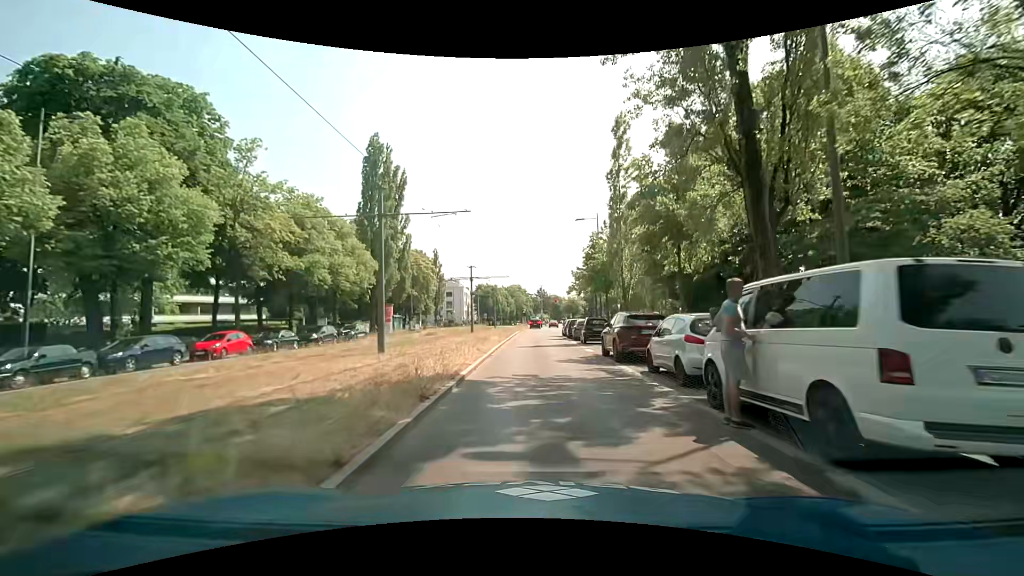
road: secondary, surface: asphalt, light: Day
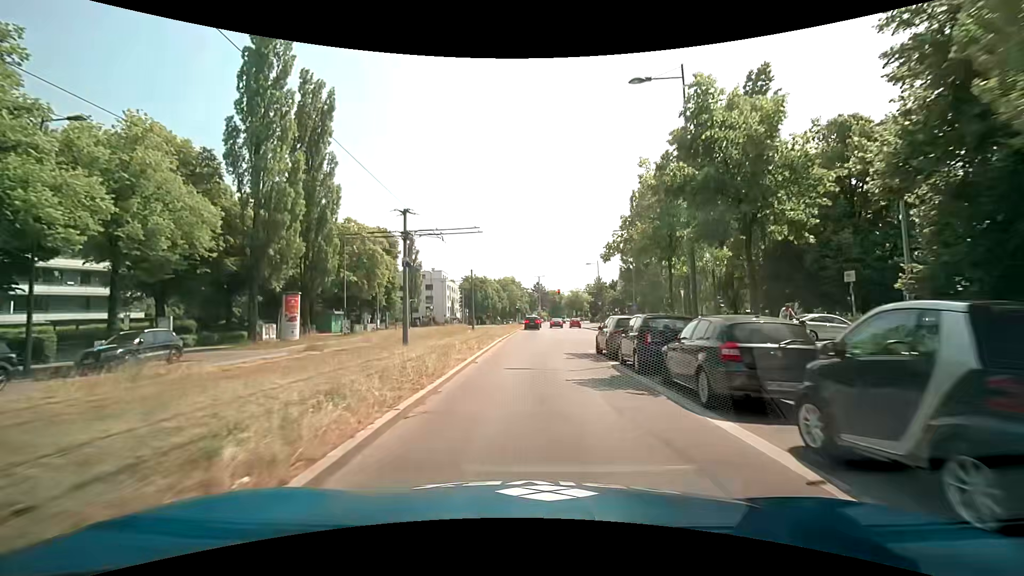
(+0.1, +25.7) m; 0°
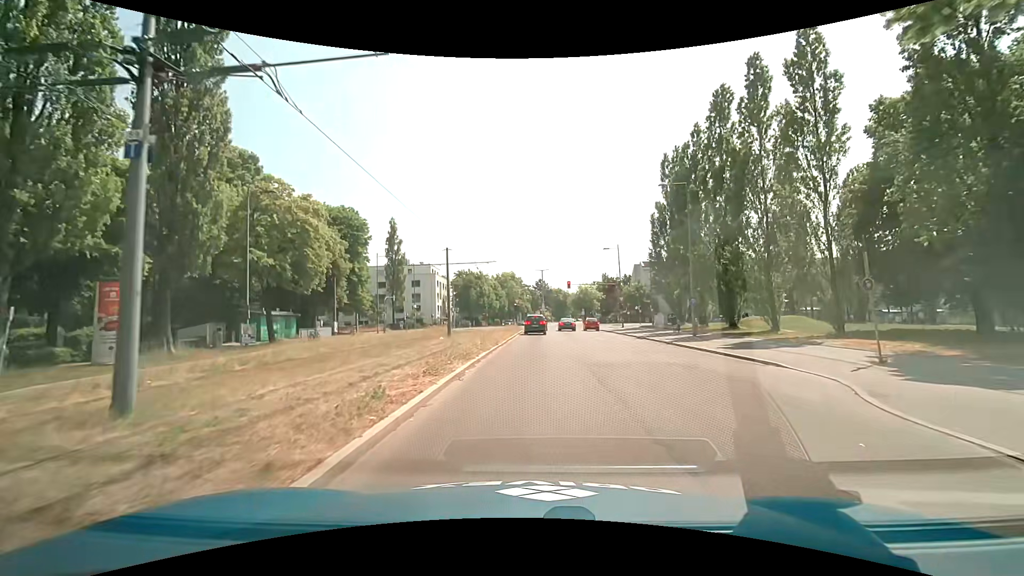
(-0.1, +17.5) m; 0°
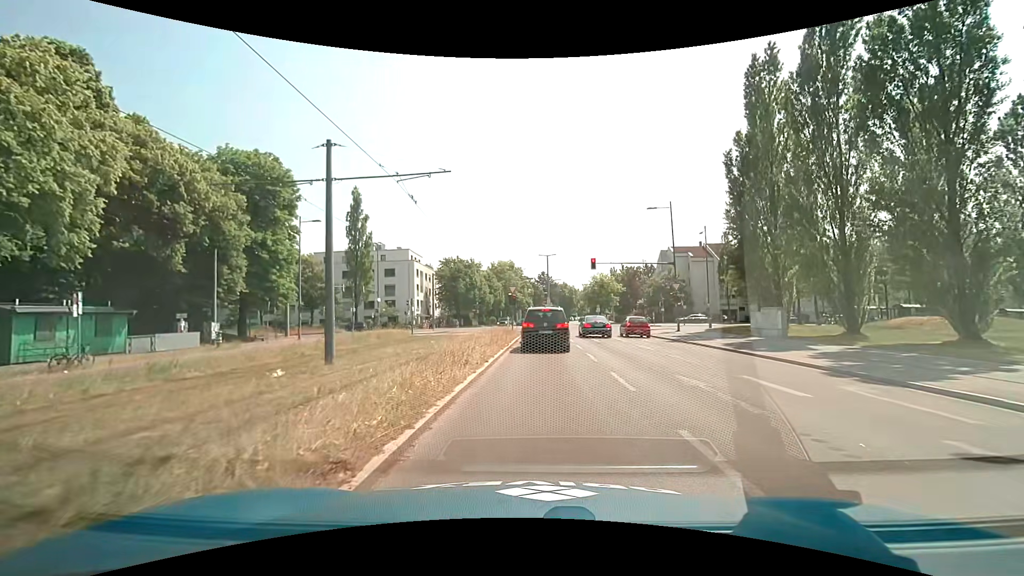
(-0.4, +22.8) m; -1°
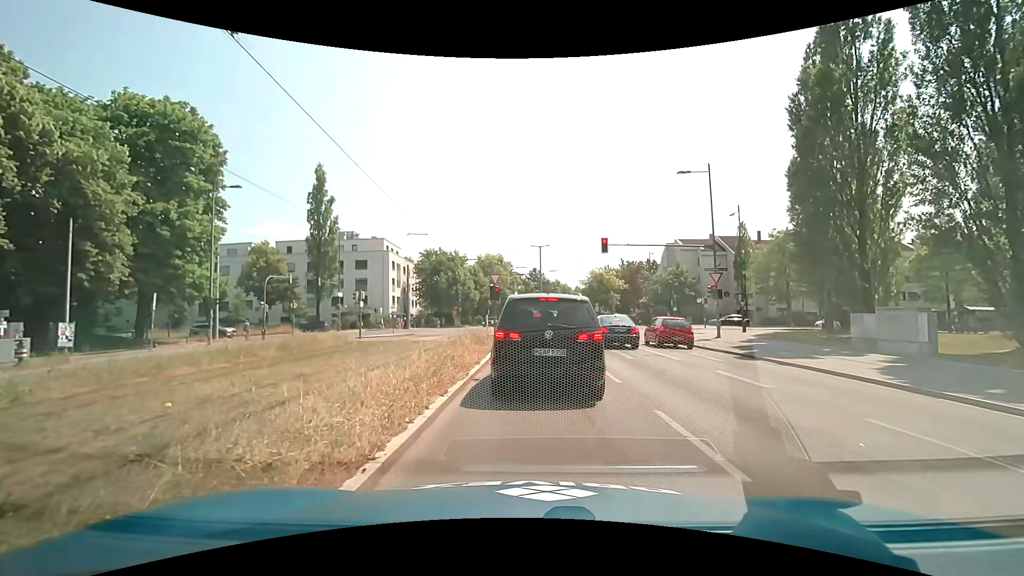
(0.0, +10.4) m; +1°
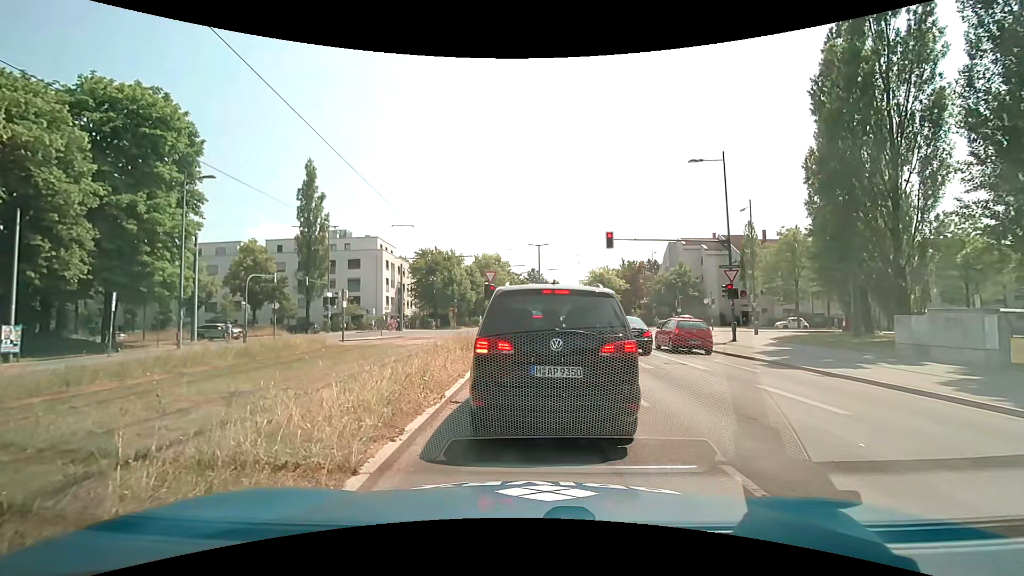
(0.0, +2.4) m; 0°
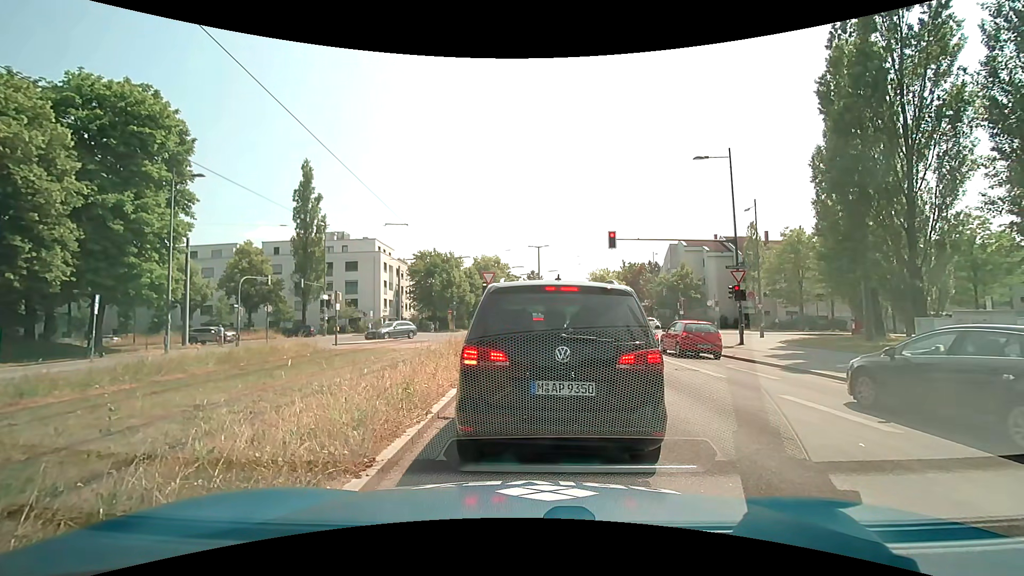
(0.0, +1.0) m; 0°
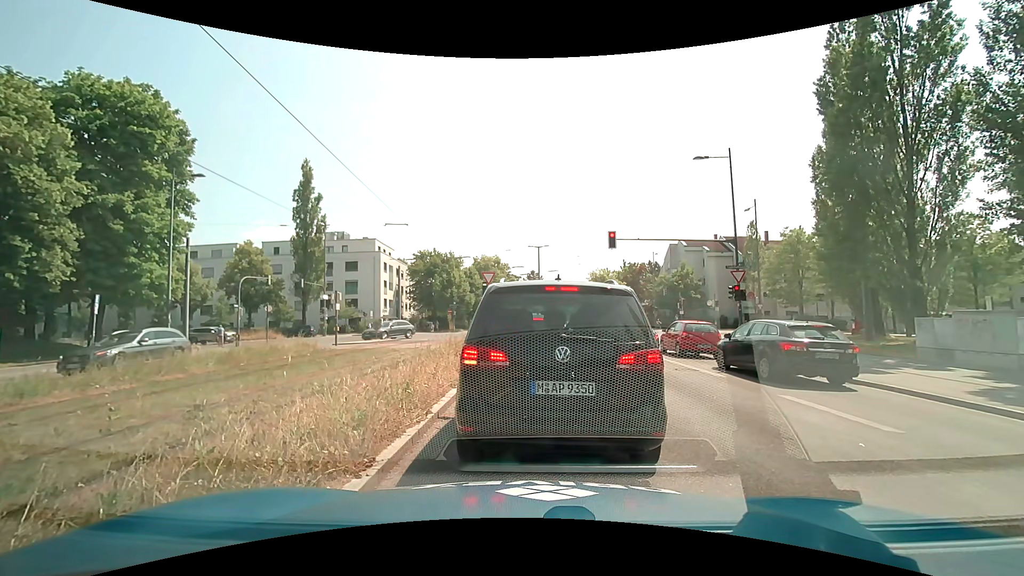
(0.0, 0.0) m; 0°
(0, +10) (0, +20) (0, +30) (0, +40) (-3, +50) (-9, +57) (-18, +61) (-28, +62) (-38, +62) (-48, +61) m
